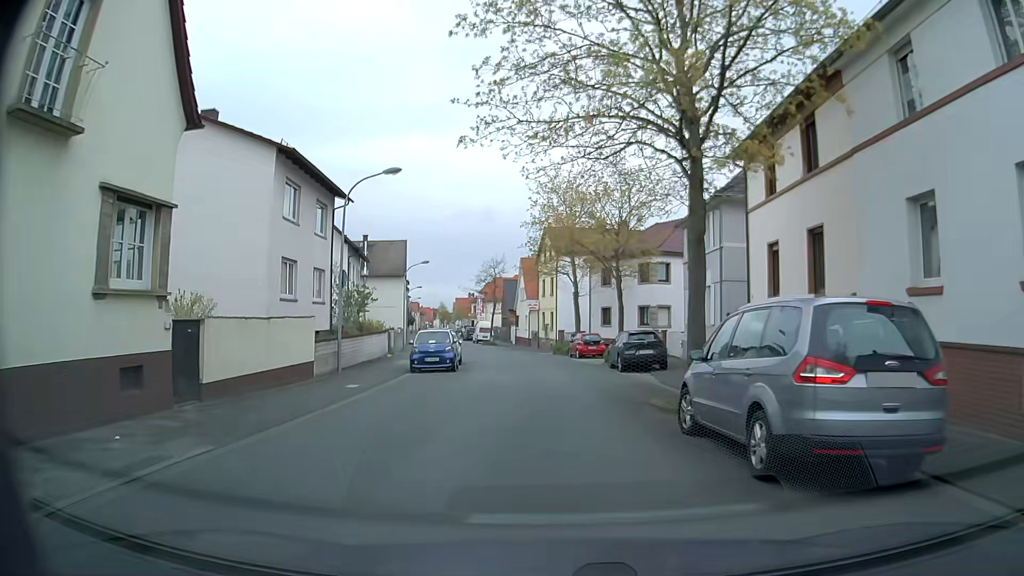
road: residential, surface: asphalt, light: Day
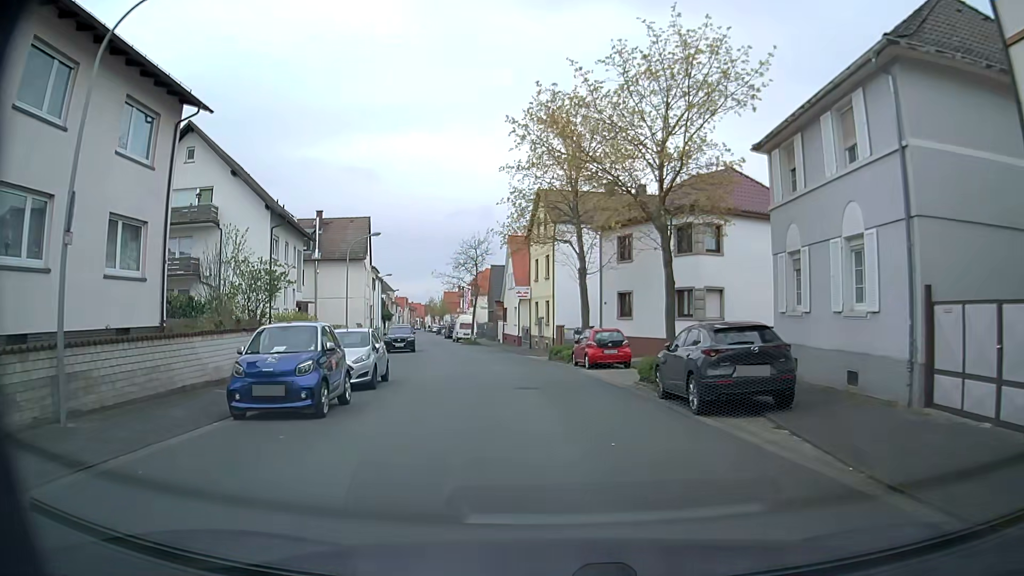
(+0.2, +14.1) m; +2°
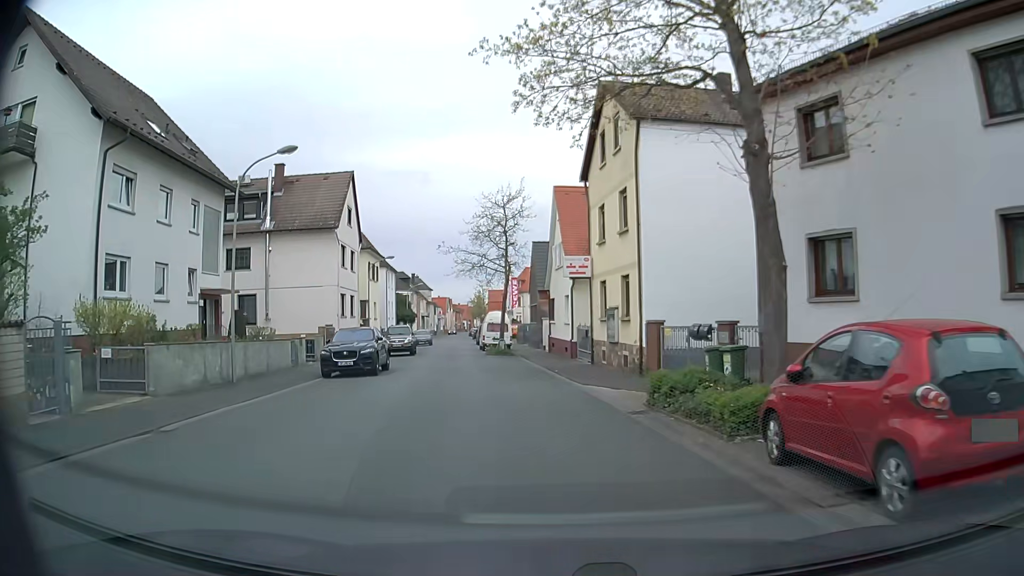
(-1.2, +19.7) m; -6°
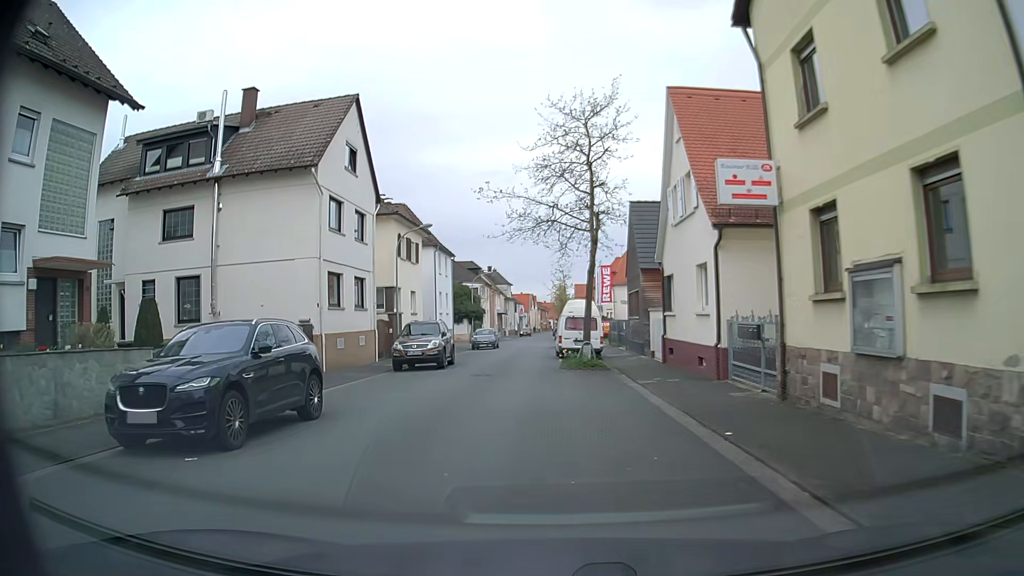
(-0.7, +14.9) m; -7°
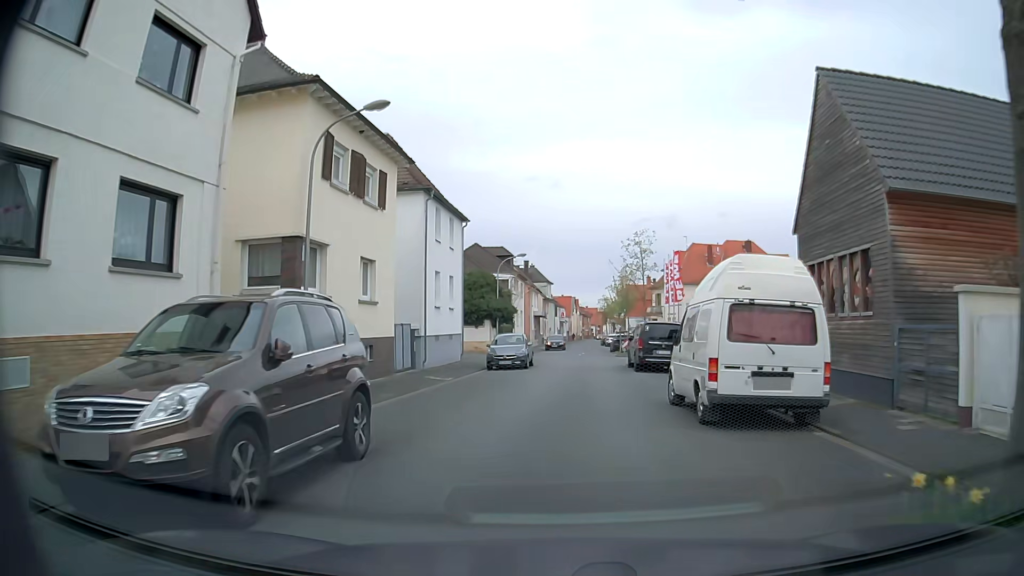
(-1.6, +19.4) m; -4°
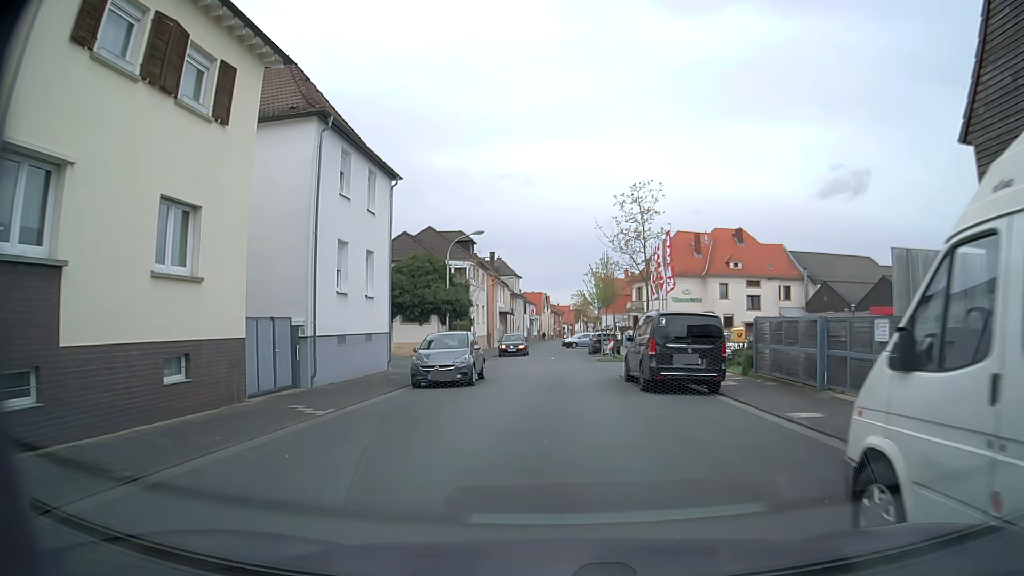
(+0.3, +9.6) m; +3°
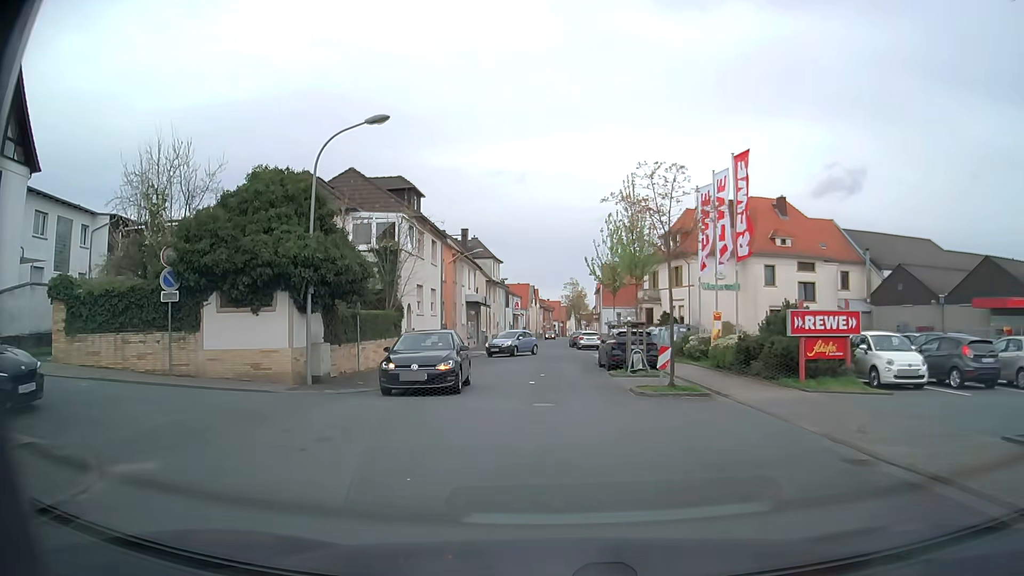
(+0.2, +19.3) m; +1°
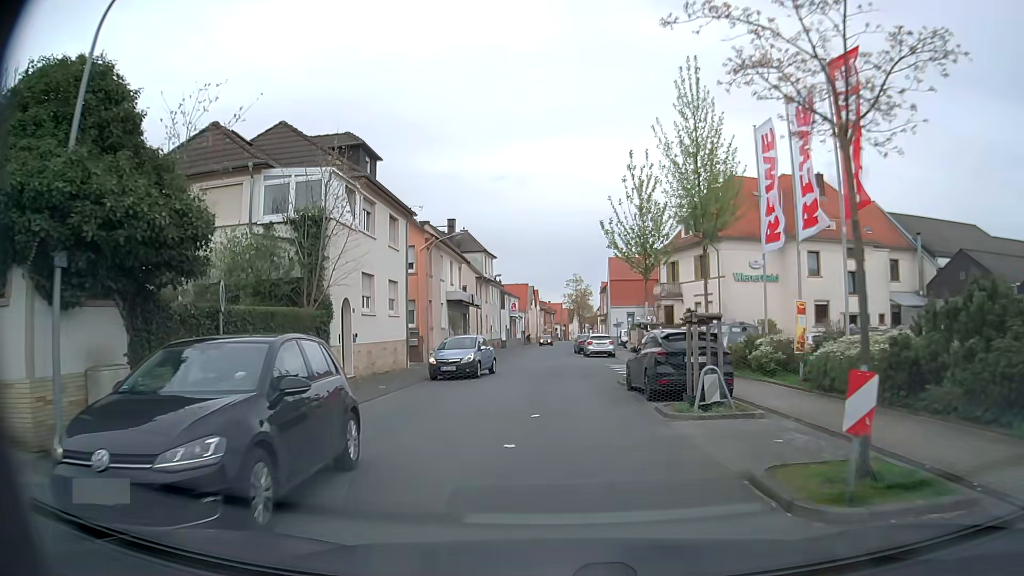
(+0.1, +9.7) m; 0°
(0, +10) (0, +20) (0, +30) (0, +40) (-1, +50) (0, +60) (0, +70) (0, +80) (+1, +90) (+1, +100) m
